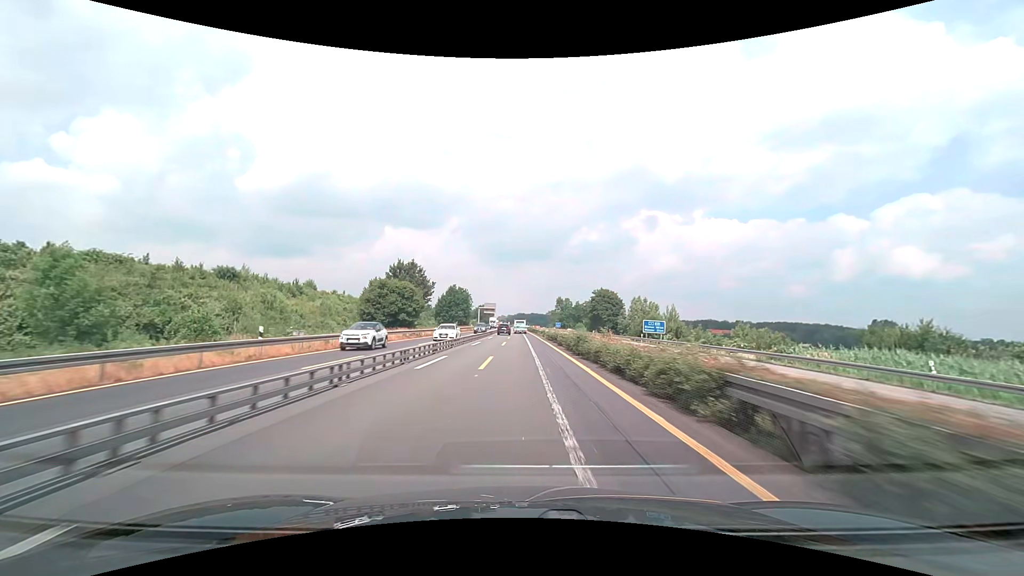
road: motorway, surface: asphalt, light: Day
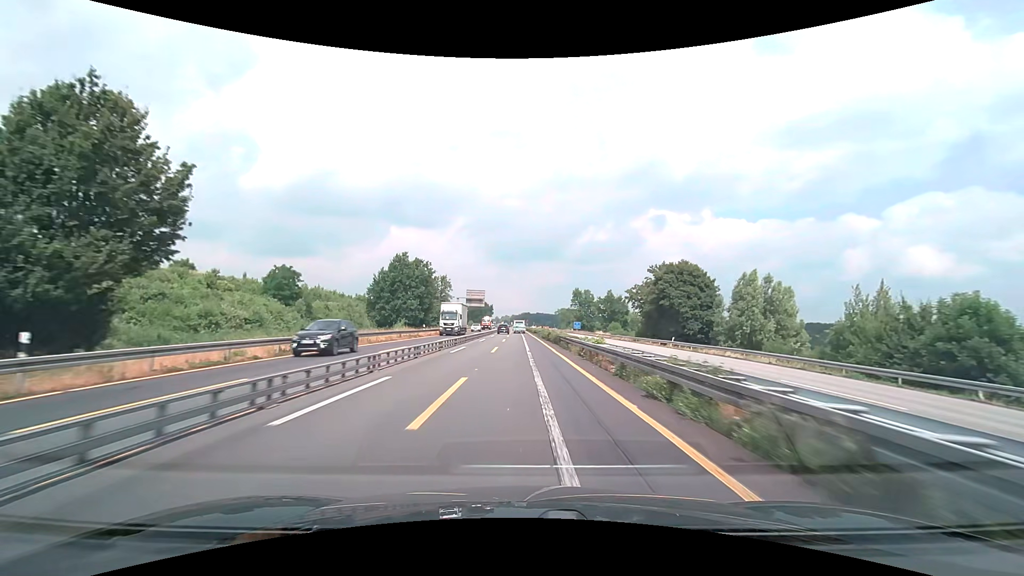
(0.0, +62.4) m; 0°
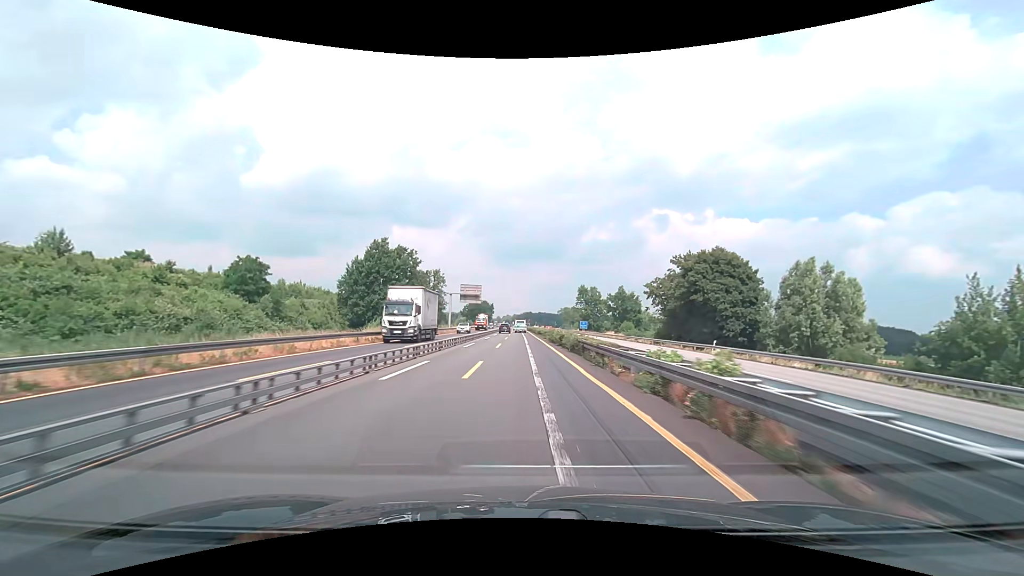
(0.0, +12.5) m; 0°
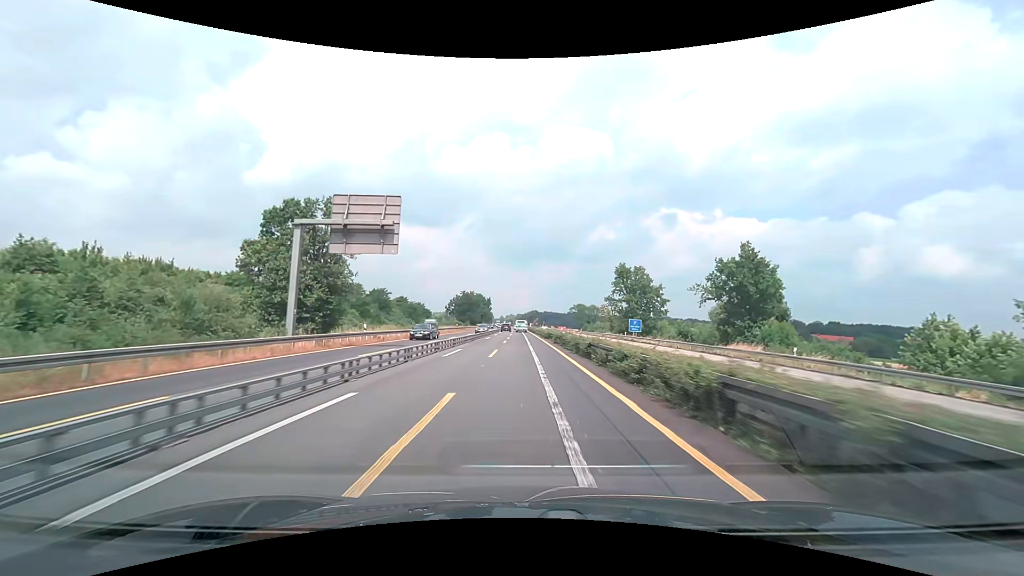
(-0.4, +62.5) m; -1°
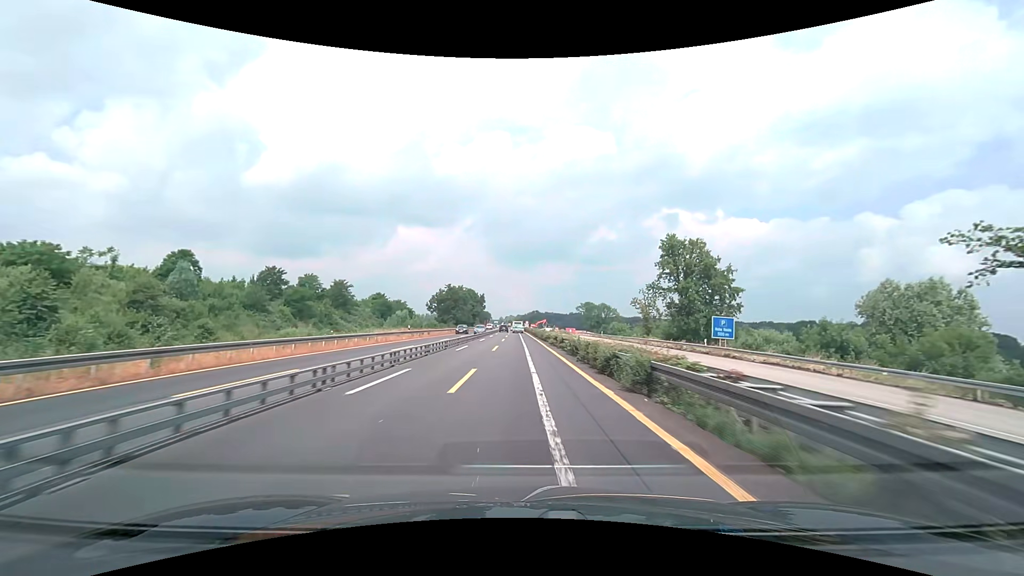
(+0.1, +37.4) m; 0°
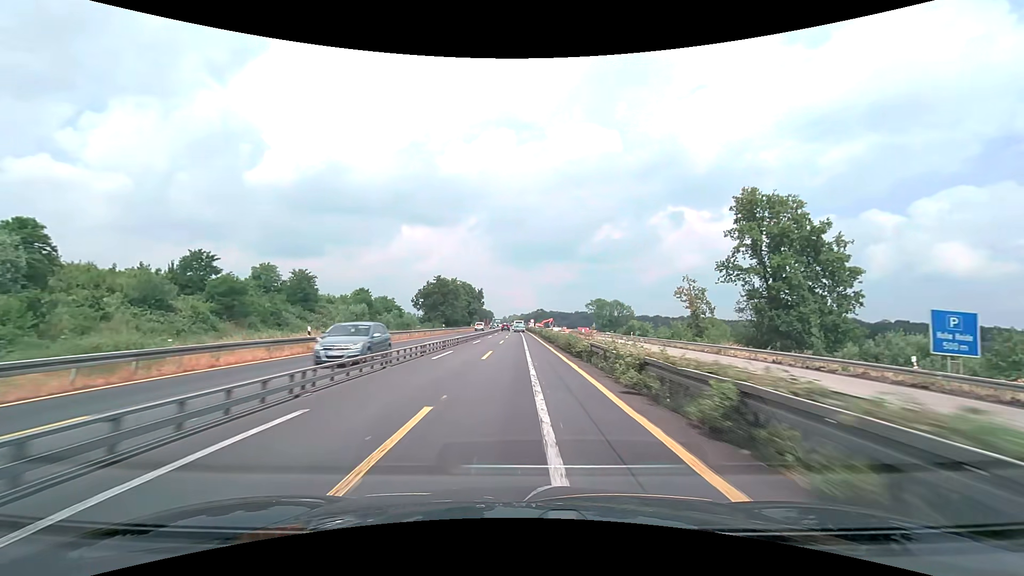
(-0.1, +25.0) m; -1°
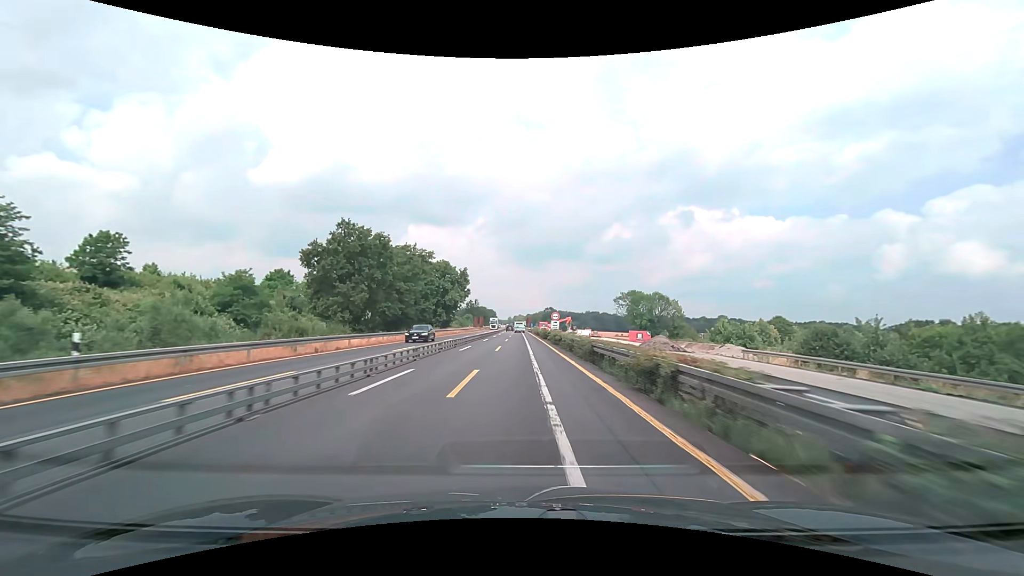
(-0.5, +62.6) m; -1°
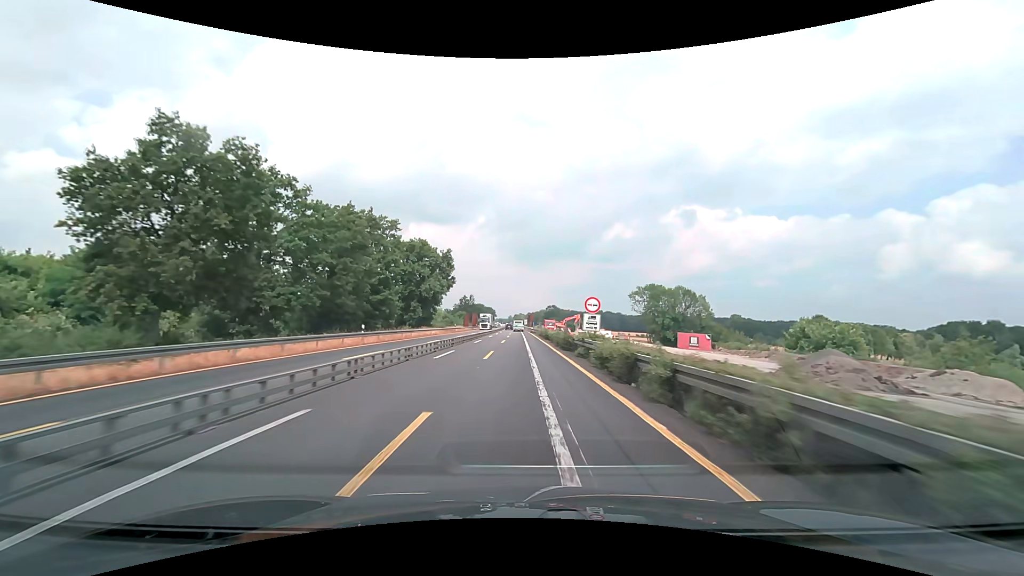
(0.0, +25.1) m; 0°
(0, +10) (0, +20) (0, +30) (0, +40) (0, +50) (0, +60) (0, +70) (0, +80) (-1, +90) (-1, +100) m
